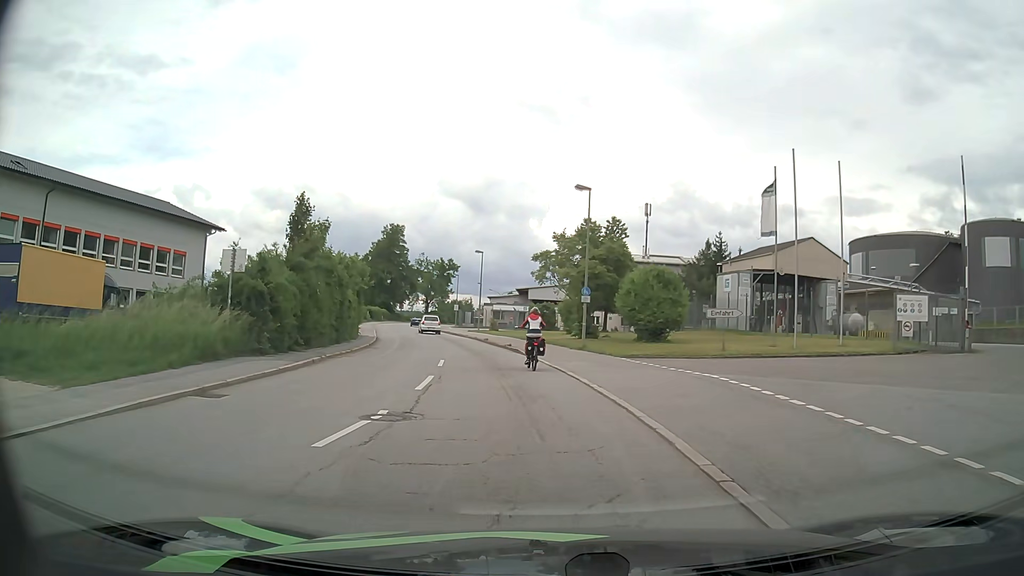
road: residential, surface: asphalt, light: Day
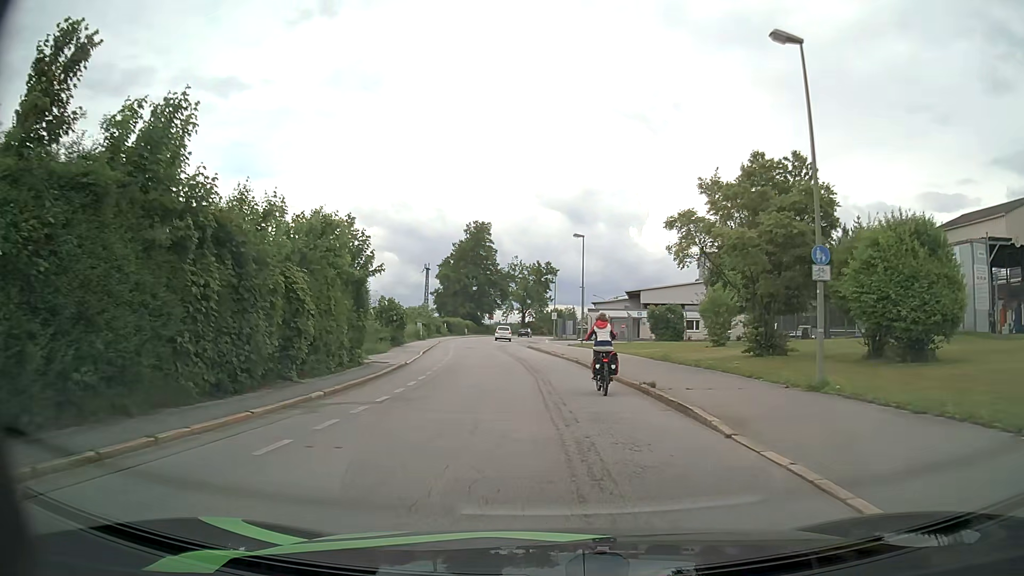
(-1.6, +18.6) m; -8°
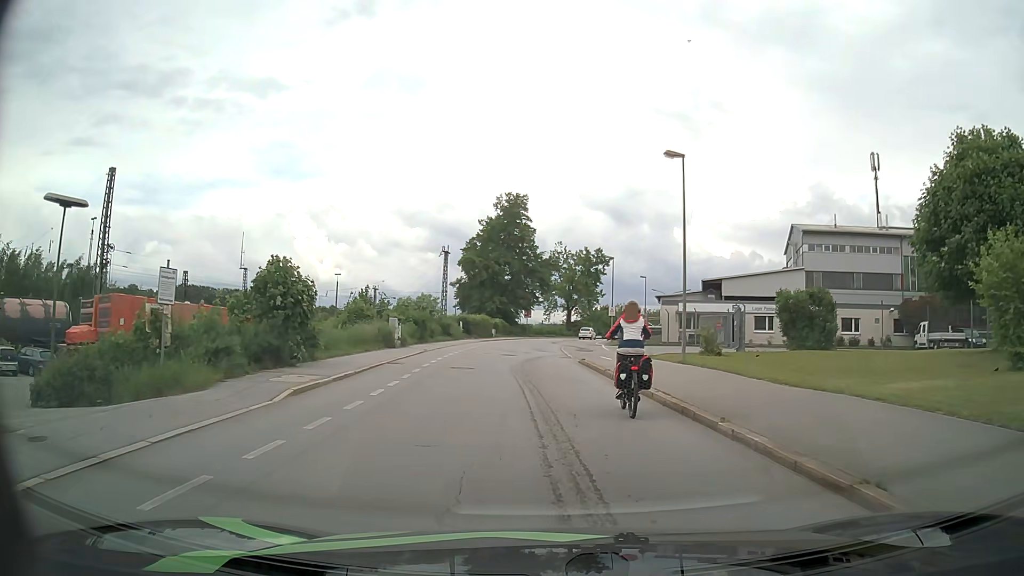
(-1.1, +22.9) m; -5°
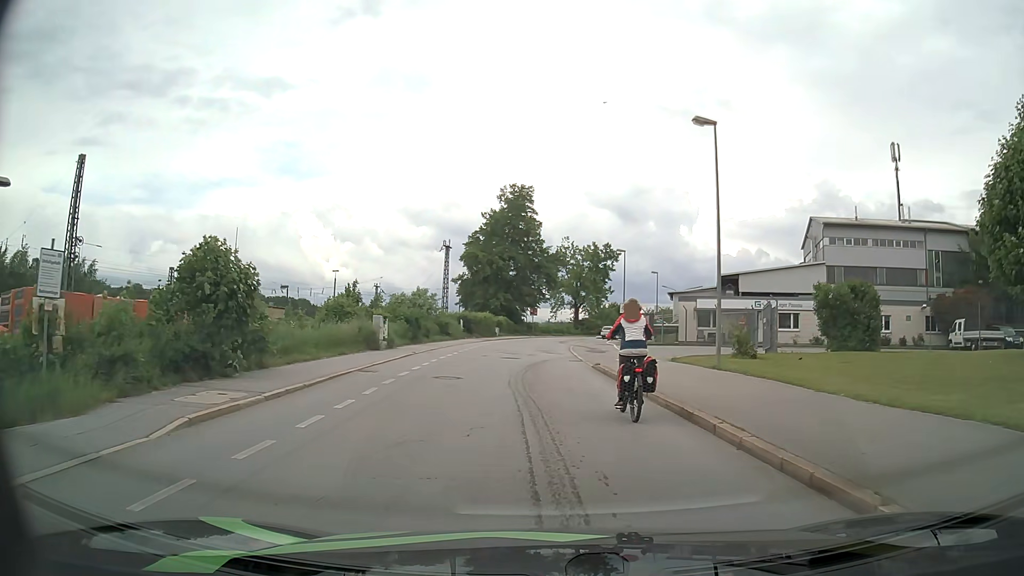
(0.0, +4.2) m; 0°
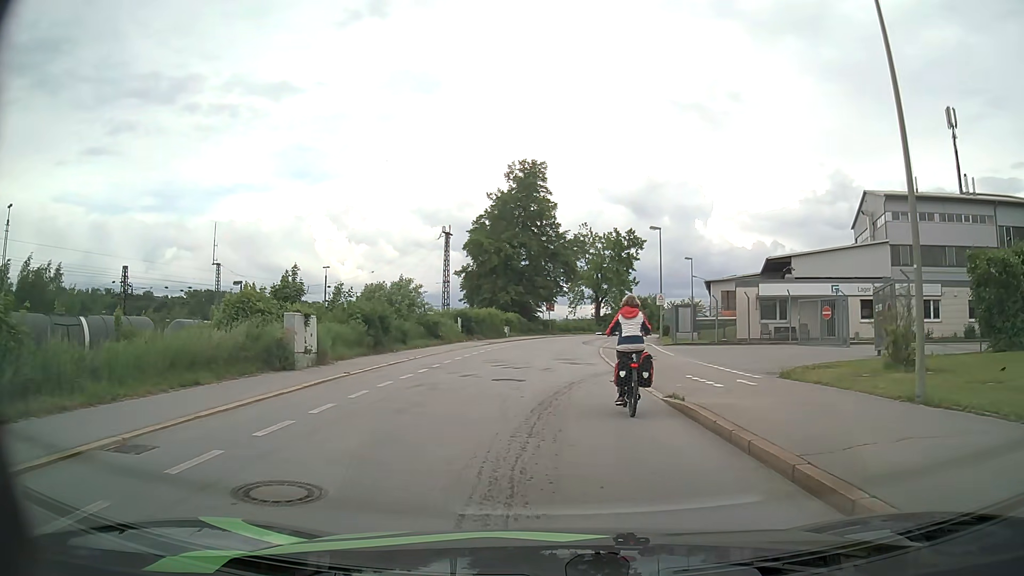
(-0.1, +11.1) m; -1°
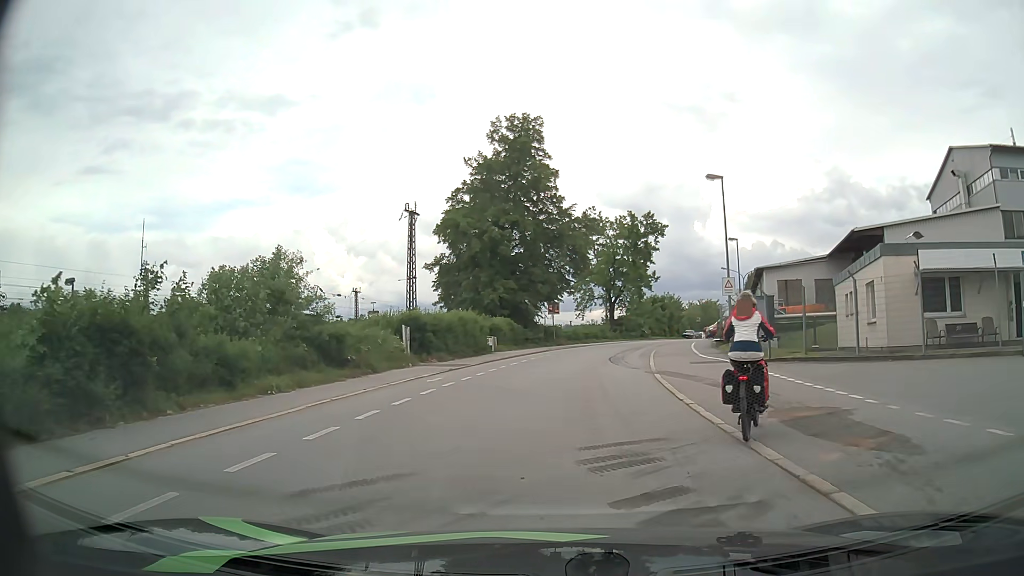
(-0.1, +17.7) m; -1°
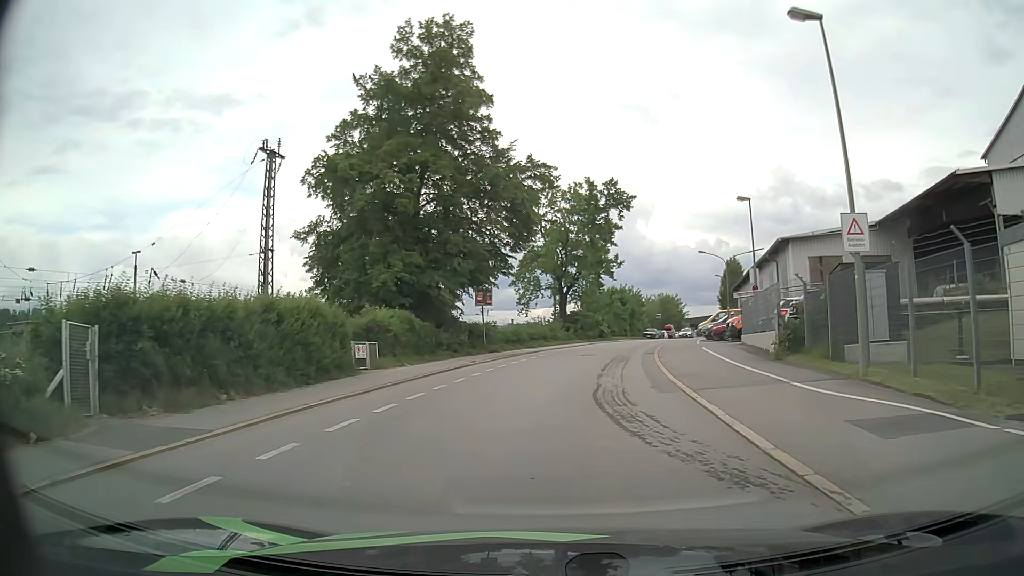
(+0.9, +17.6) m; +6°
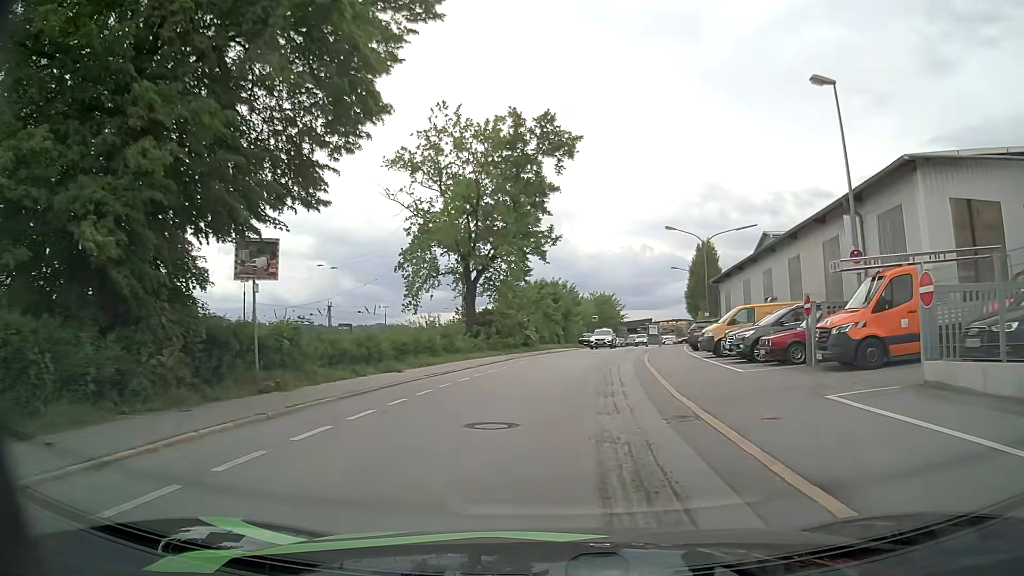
(+1.3, +20.9) m; +7°
(0, +10) (+1, +20) (+2, +30) (+4, +40) (+6, +50) (+8, +59) (+10, +69) (+12, +79) (+14, +89) (+16, +99) m
